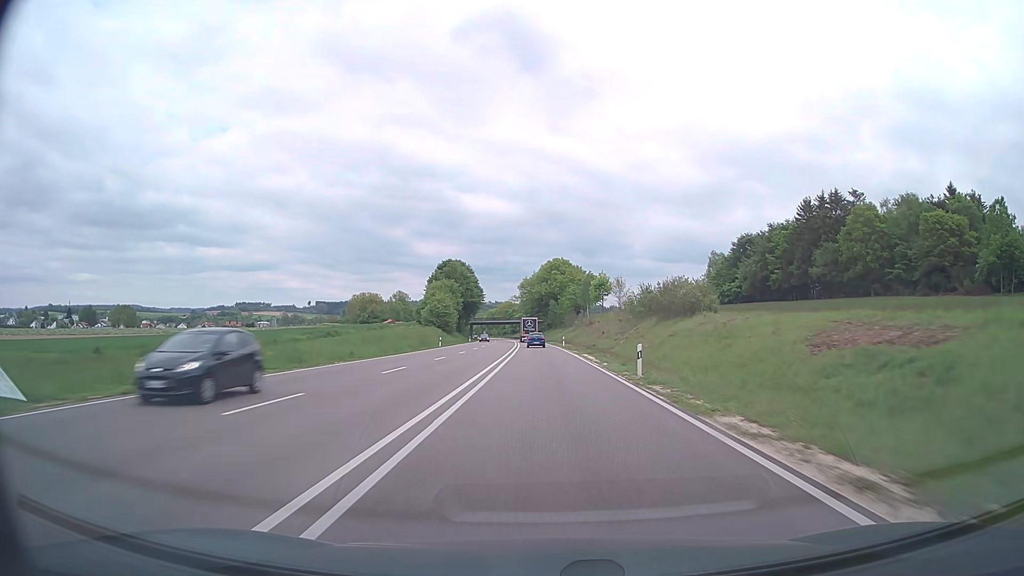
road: trunk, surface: asphalt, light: Day
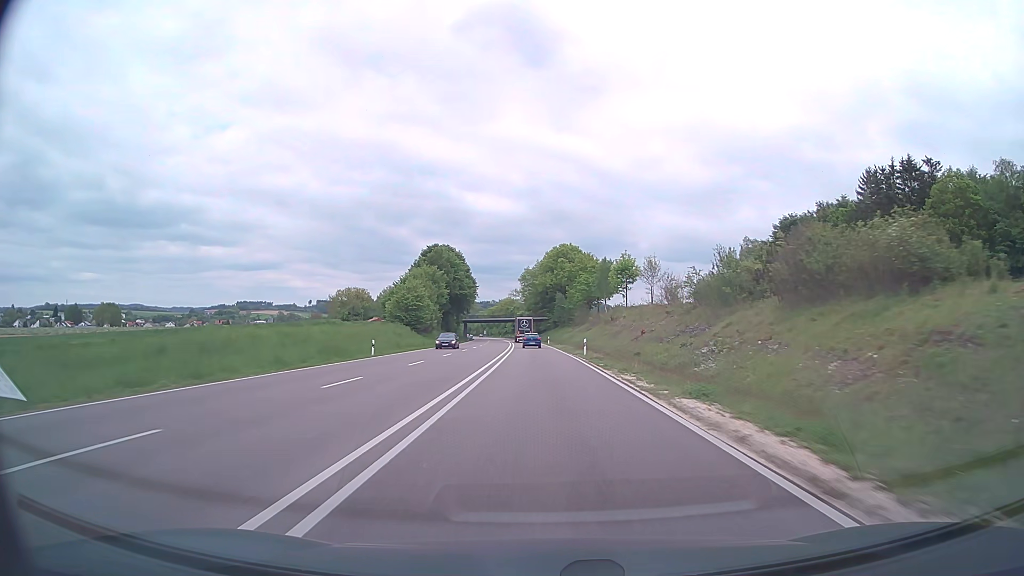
(-0.1, +30.0) m; 0°
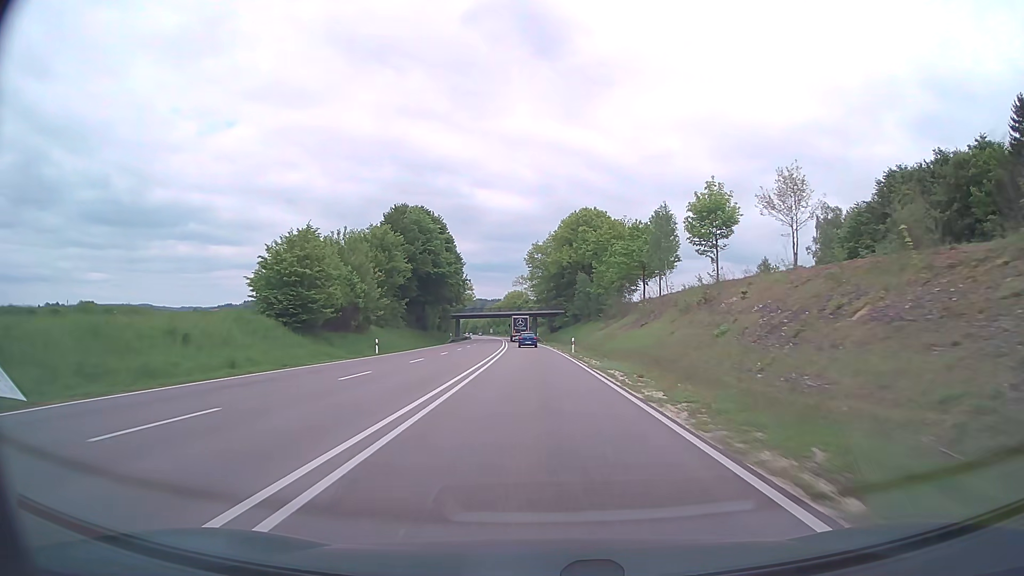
(-0.3, +45.5) m; -1°
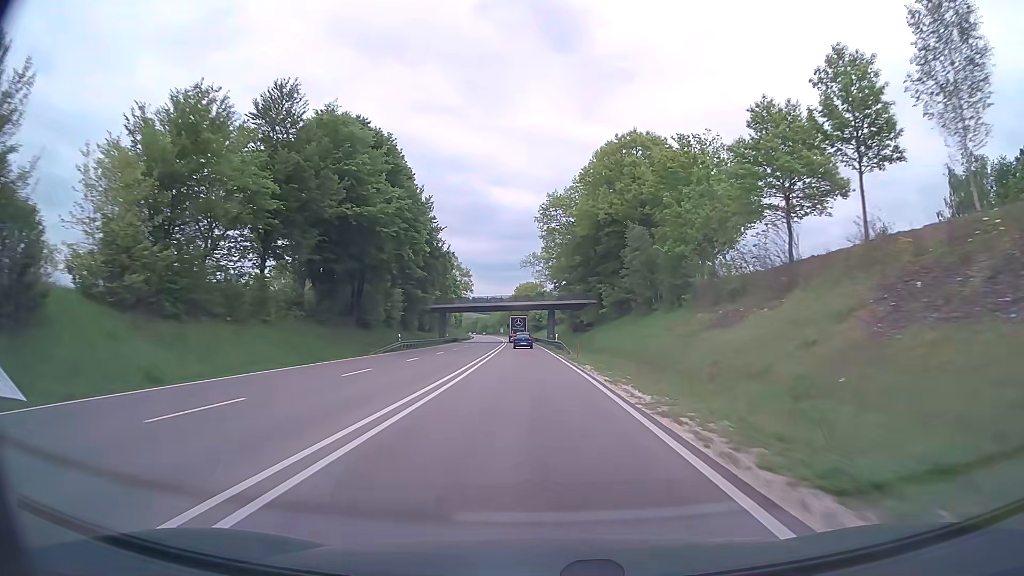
(-0.6, +46.1) m; -1°
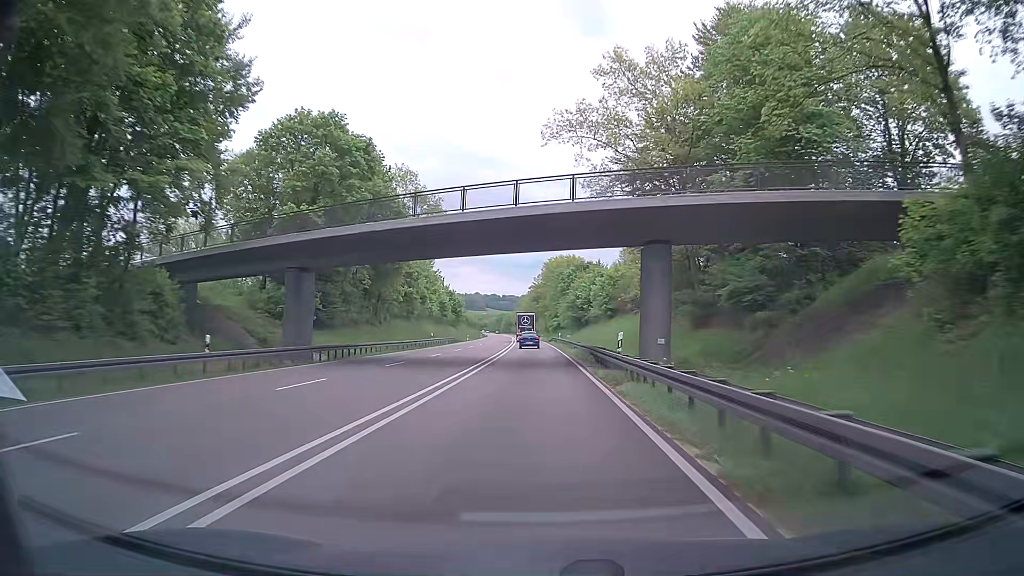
(-2.0, +78.1) m; -3°
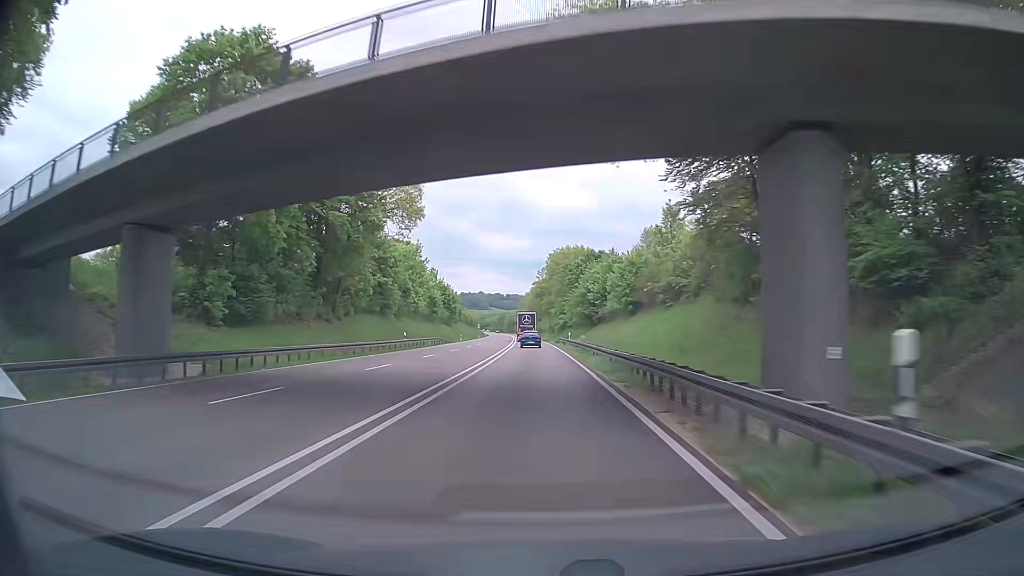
(-0.1, +15.8) m; 0°
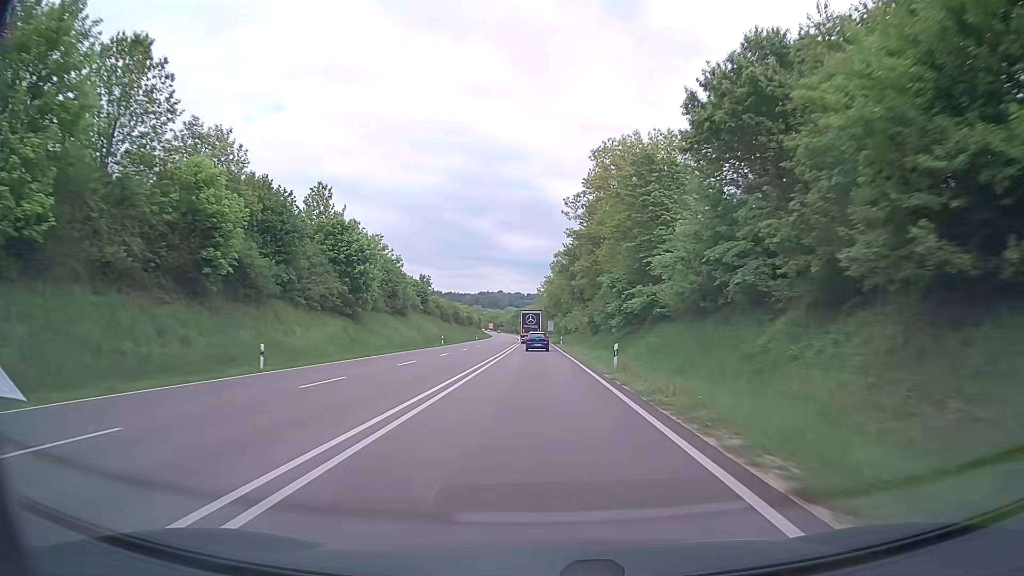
(-0.9, +79.7) m; -2°
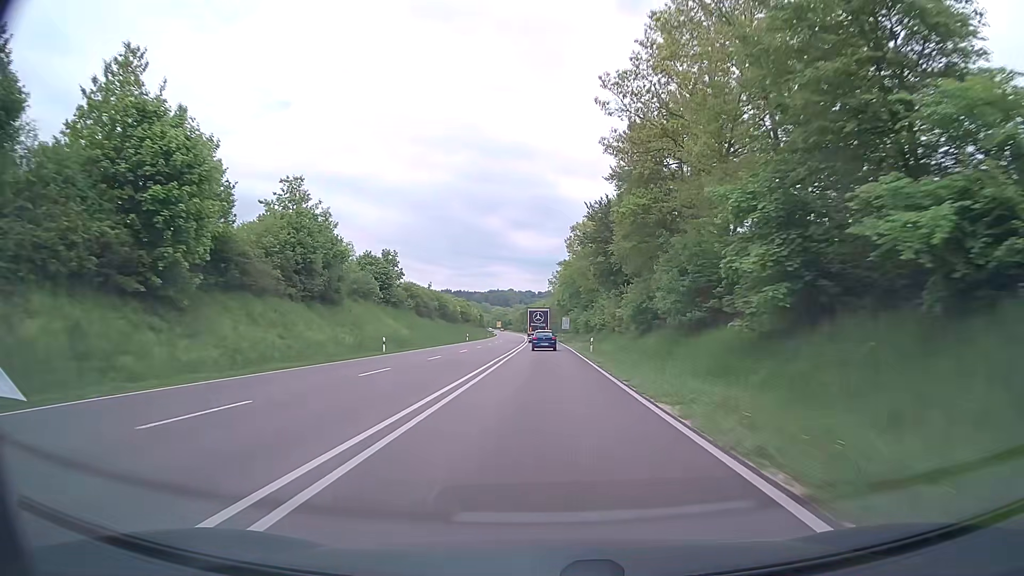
(-0.3, +32.0) m; -1°
(0, +10) (0, +20) (0, +30) (0, +40) (-1, +50) (-1, +60) (-1, +70) (-1, +80) (-1, +90) (-1, +100) m
